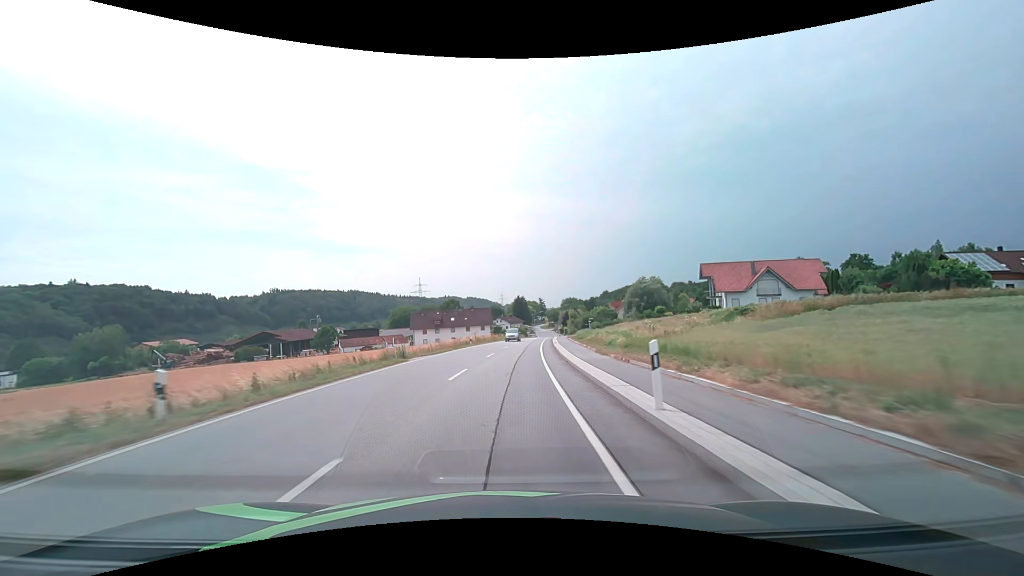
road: secondary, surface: asphalt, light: Day
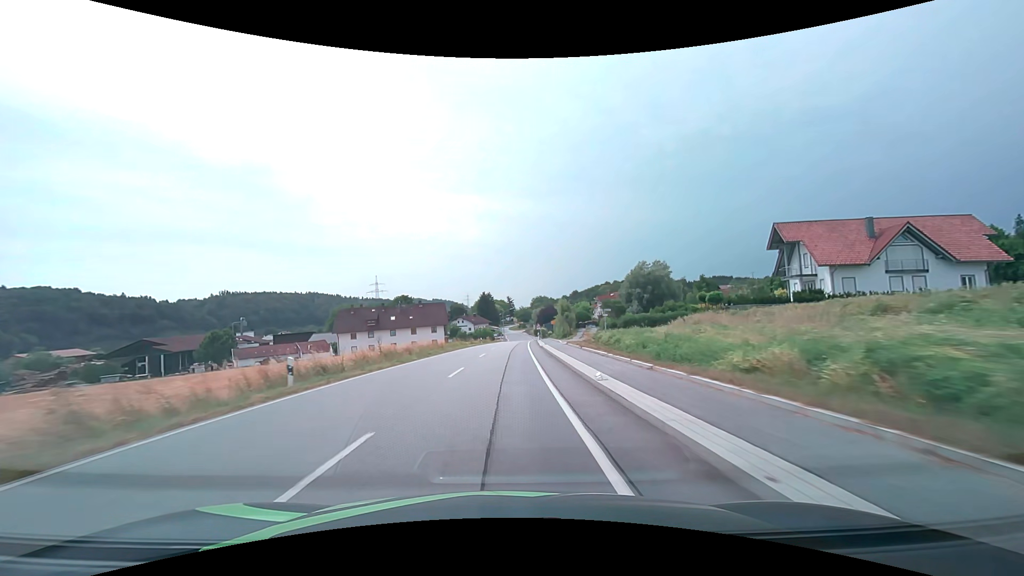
(+1.4, +34.7) m; +4°
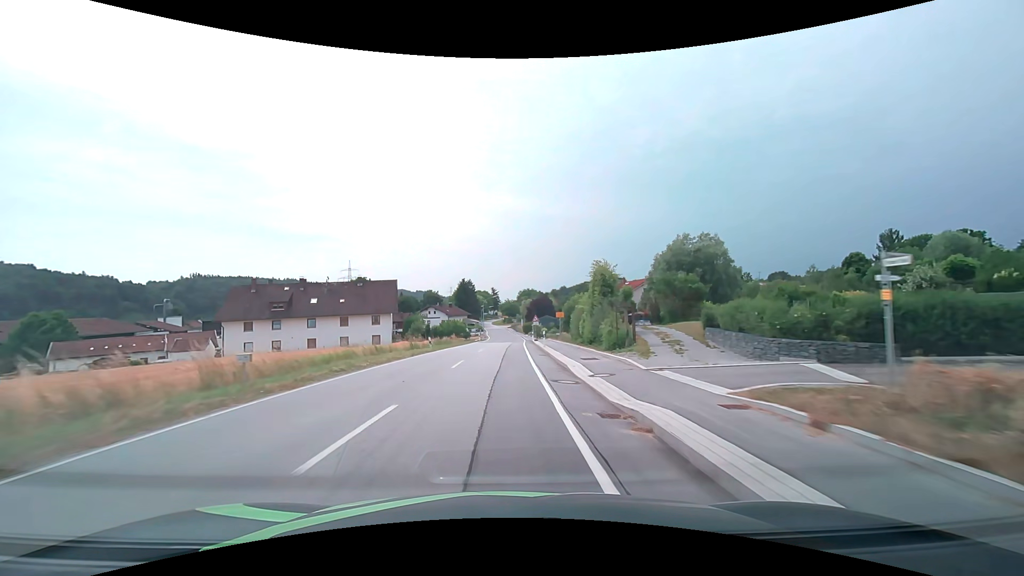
(+0.6, +33.6) m; +2°
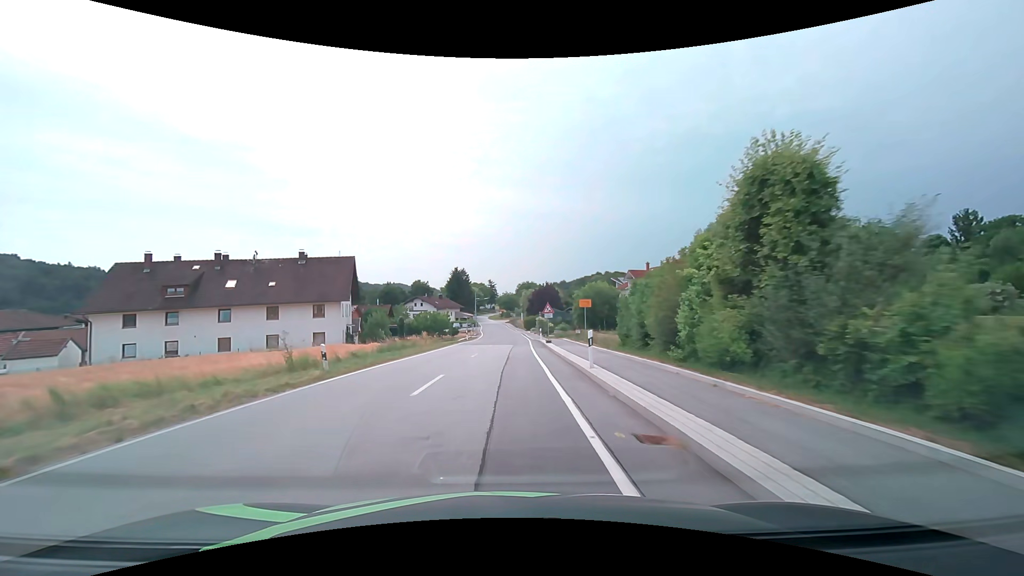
(+0.1, +19.2) m; +1°
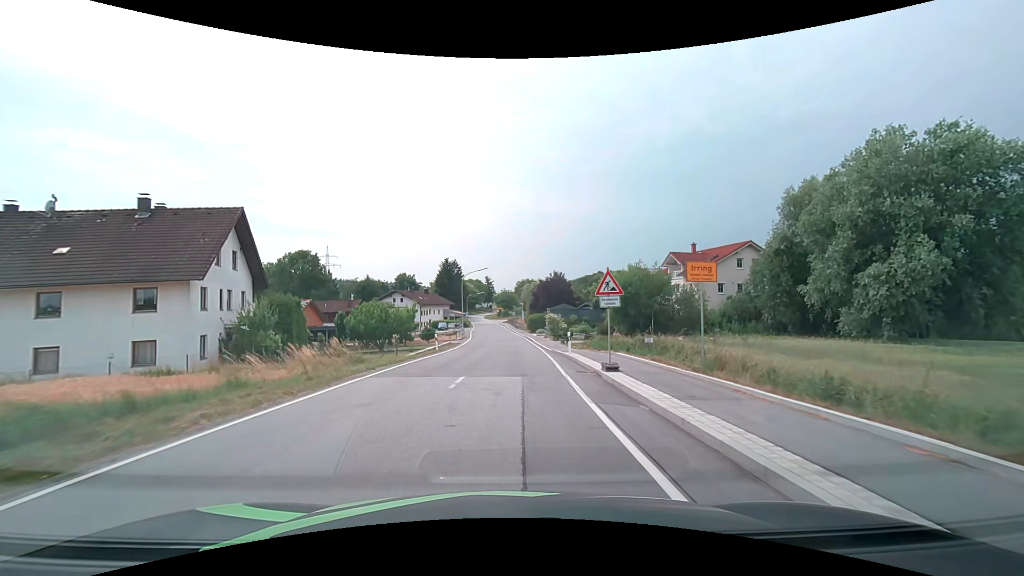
(0.0, +22.1) m; 0°
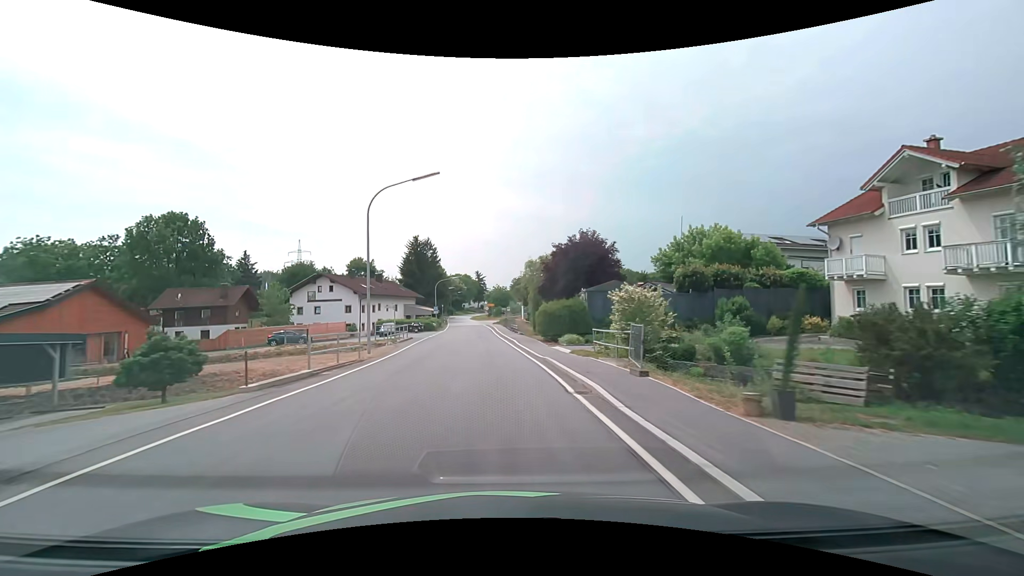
(+0.7, +39.2) m; +1°
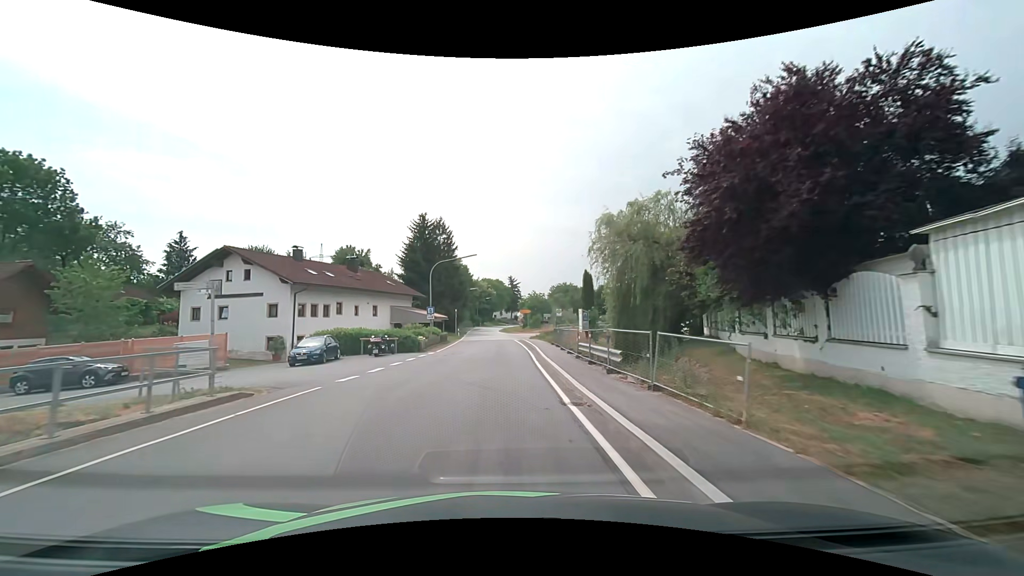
(-0.9, +30.4) m; -4°
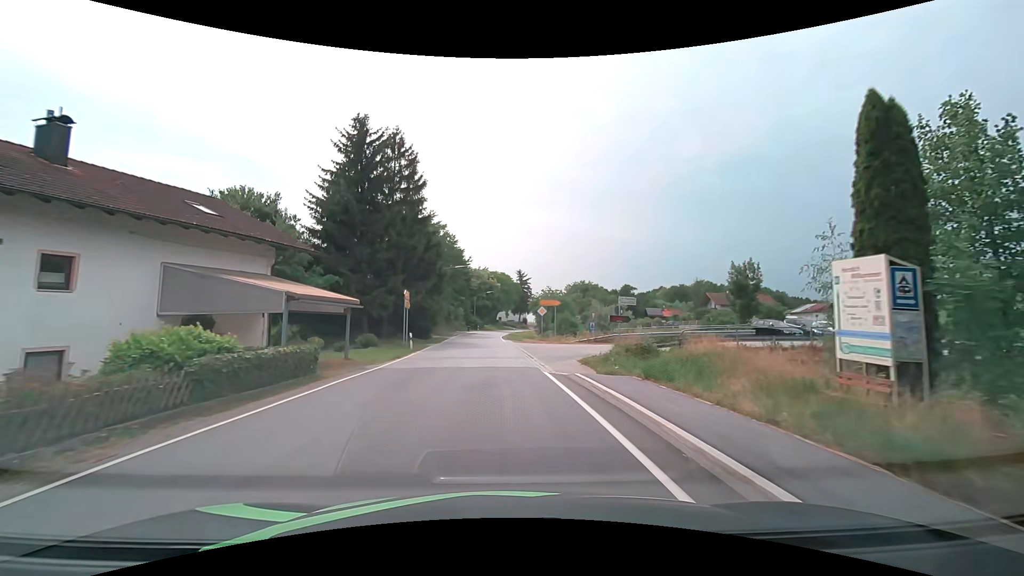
(-0.1, +35.0) m; -1°
(0, +10) (0, +20) (-1, +30) (-1, +40) (-1, +50) (-2, +60) (-2, +70) (-2, +80) (-1, +90) (0, +100) m
